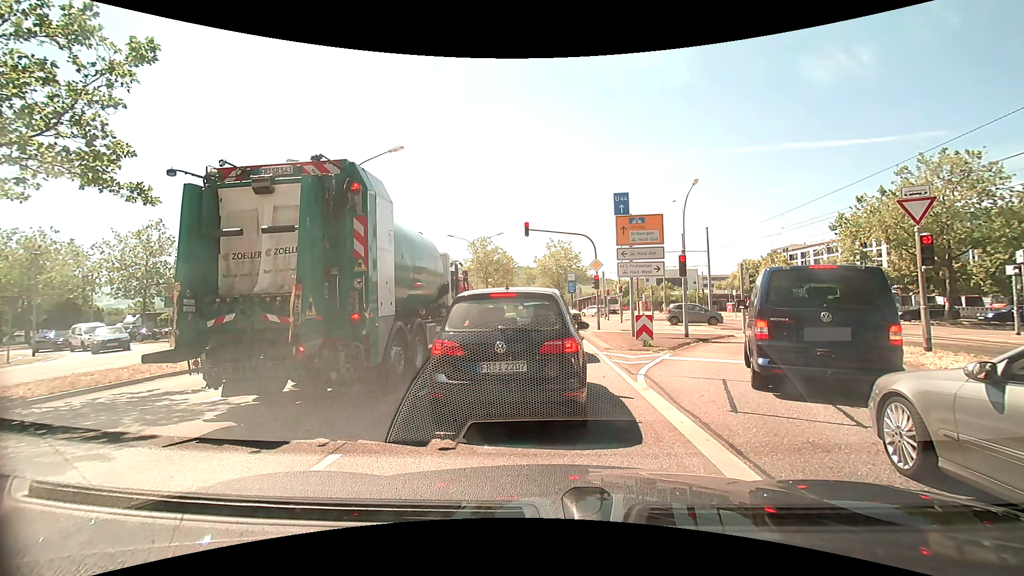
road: primary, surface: asphalt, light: Day
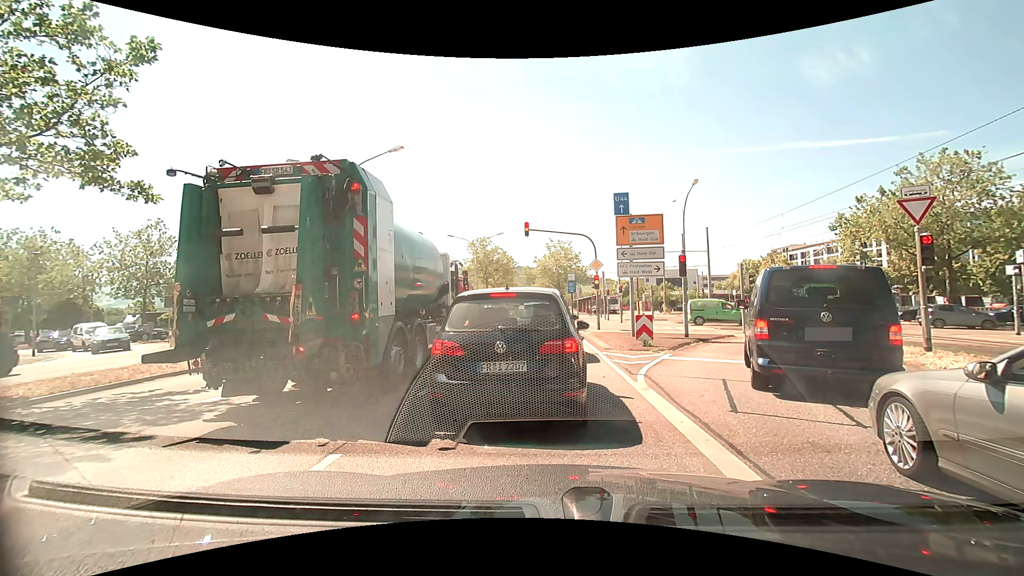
(0.0, 0.0) m; 0°
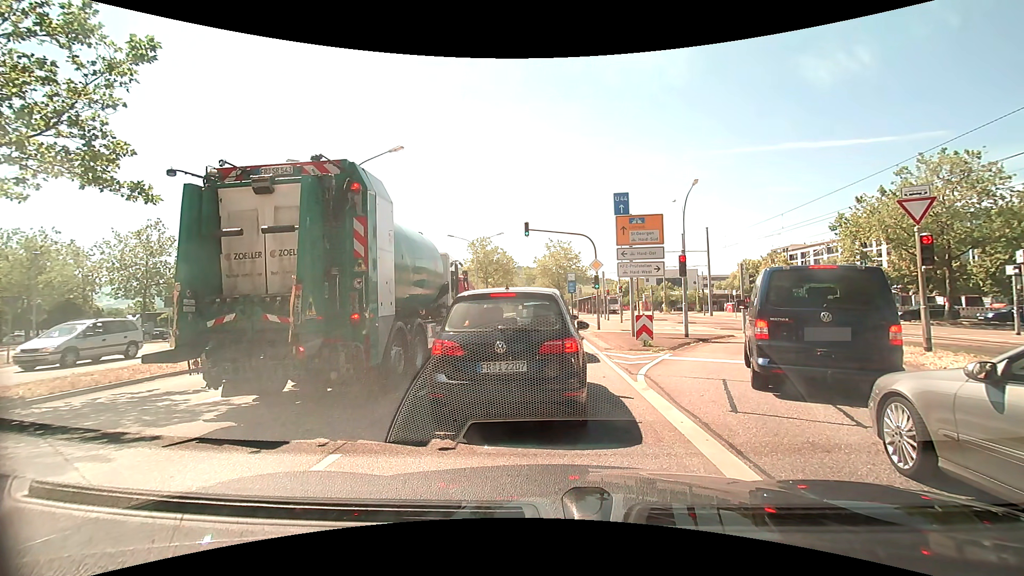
(0.0, 0.0) m; 0°
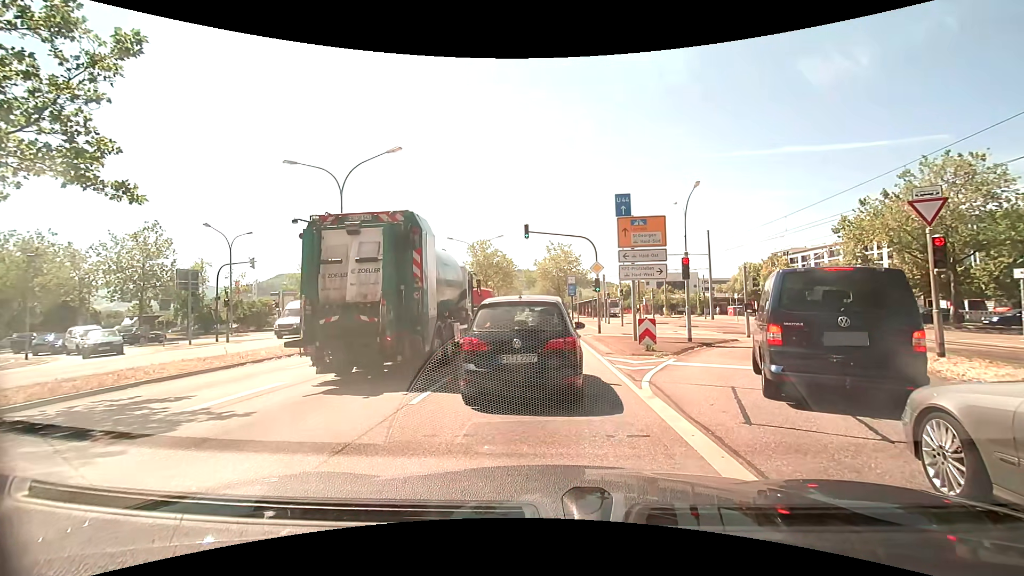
(0.0, +0.5) m; 0°
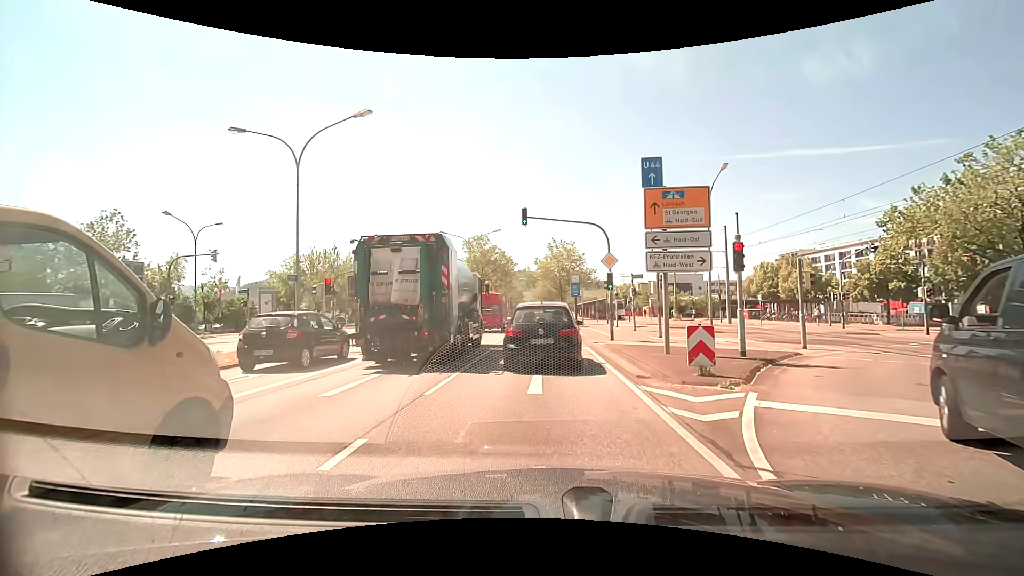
(0.0, +5.3) m; 0°
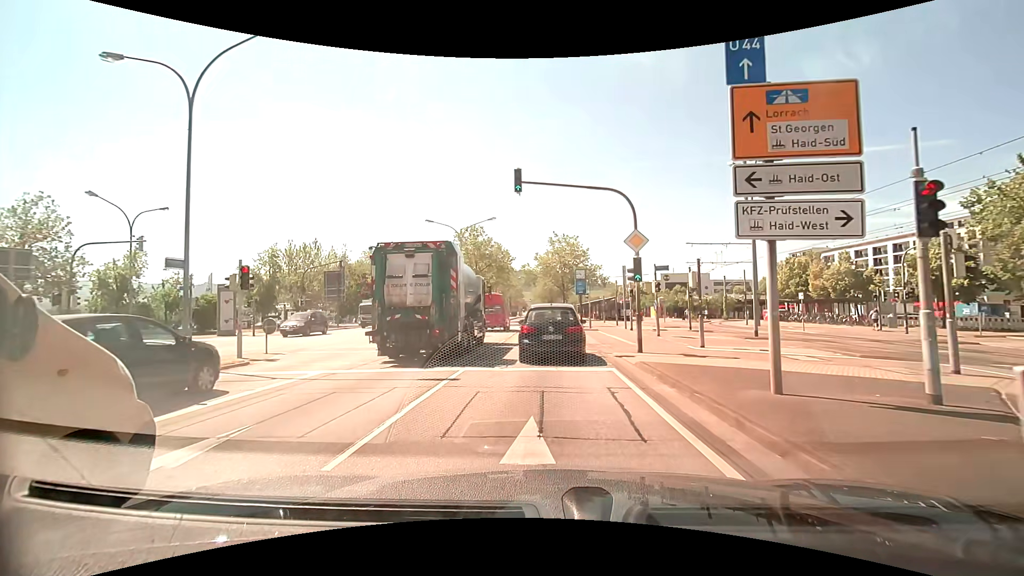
(0.0, +7.0) m; 0°
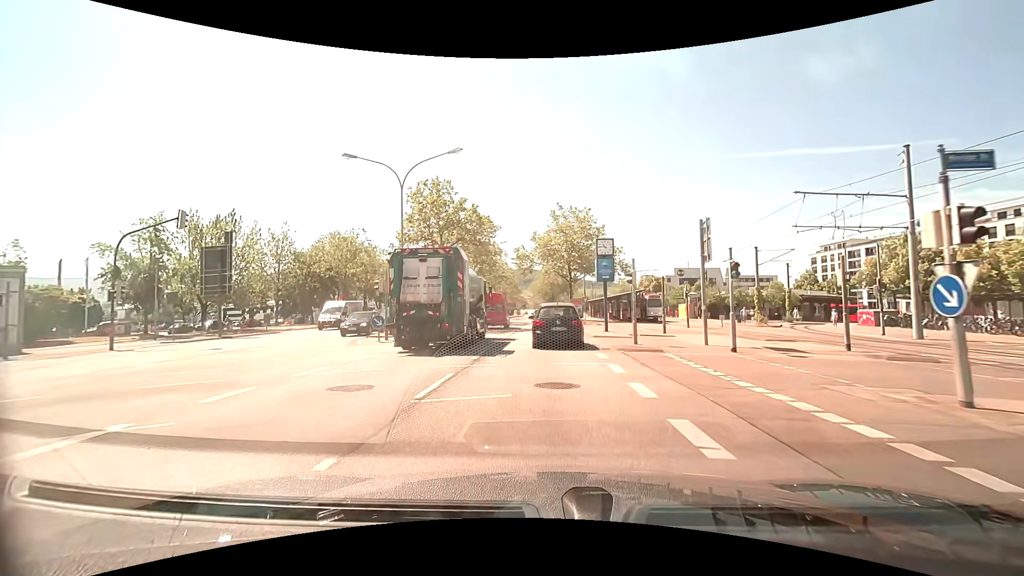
(-0.1, +19.5) m; 0°
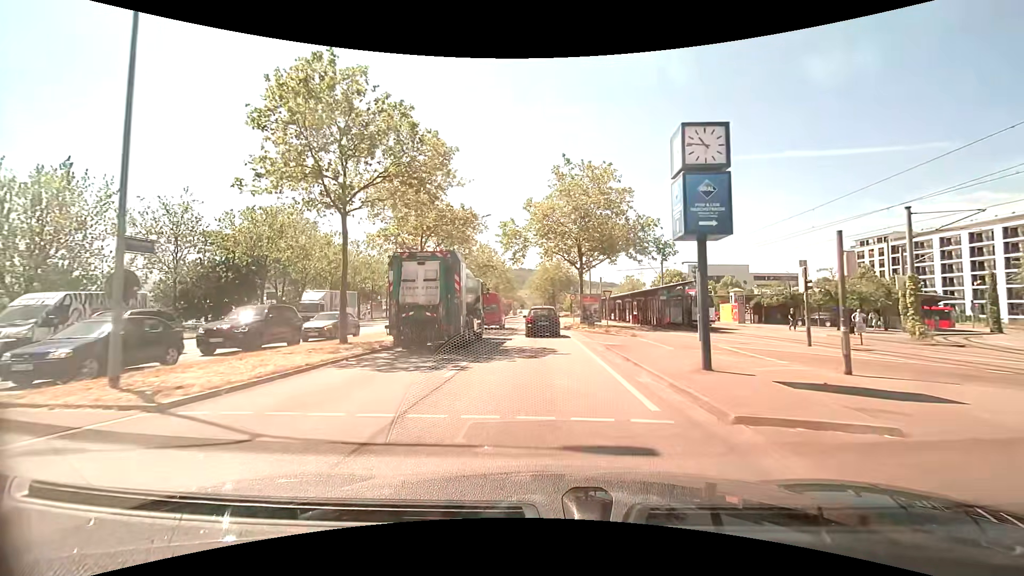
(0.0, +18.0) m; 0°
(0, +10) (0, +20) (0, +30) (0, +40) (0, +50) (-1, +60) (-1, +70) (-1, +80) (-1, +90) (-2, +100) m
